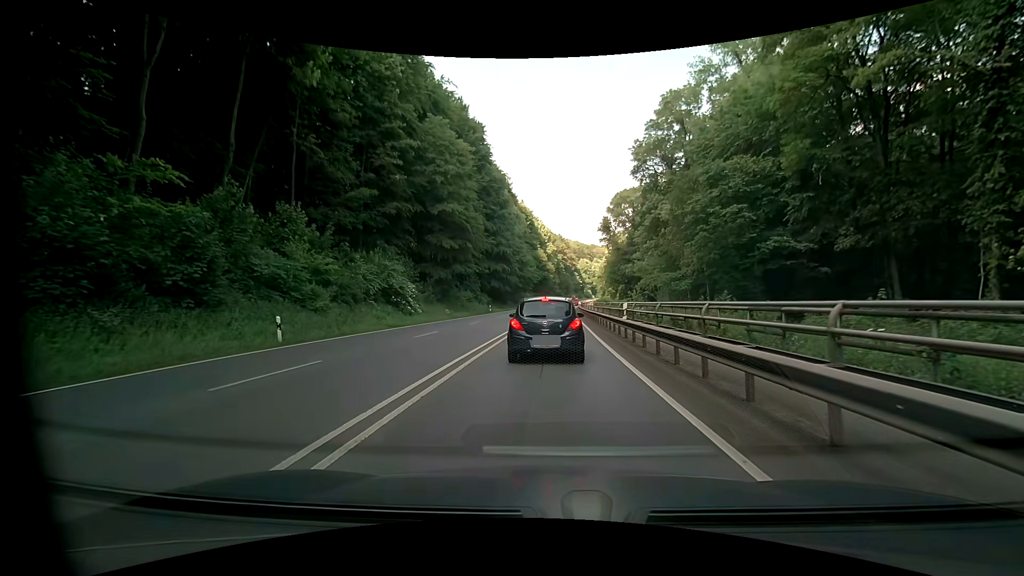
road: primary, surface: asphalt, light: Day
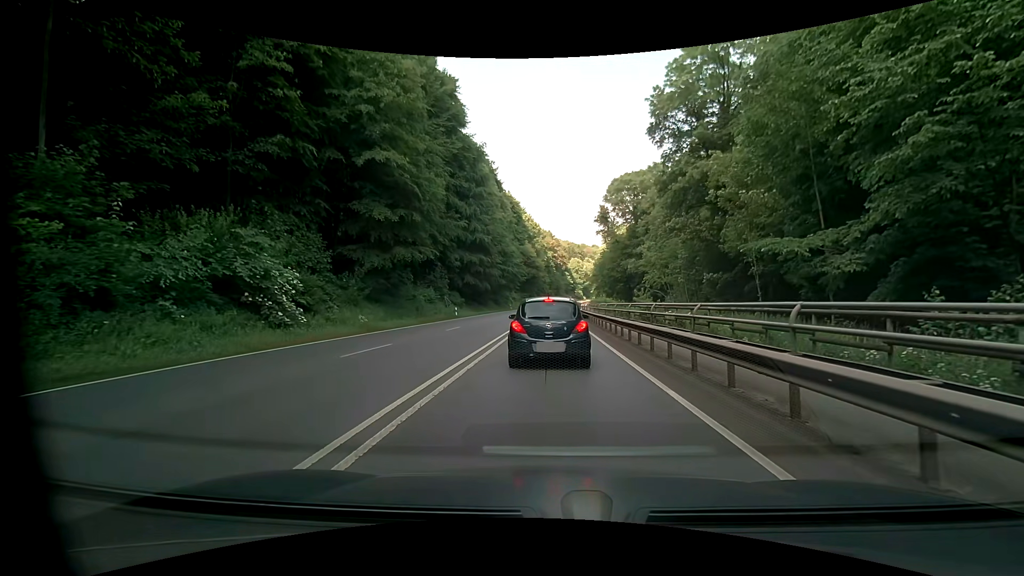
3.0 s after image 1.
(+0.4, +18.8) m; +1°
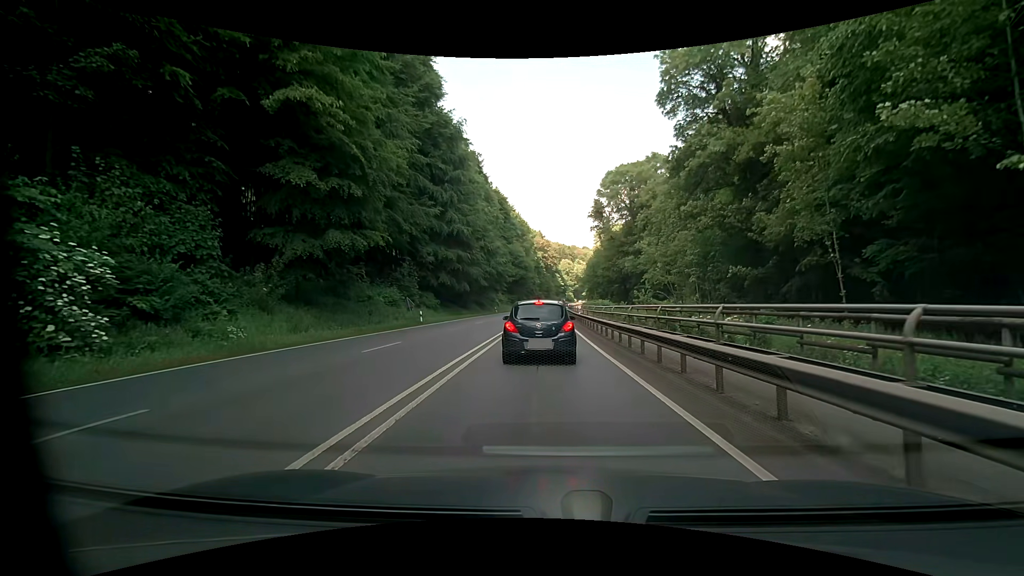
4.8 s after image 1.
(+0.4, +10.1) m; +2°
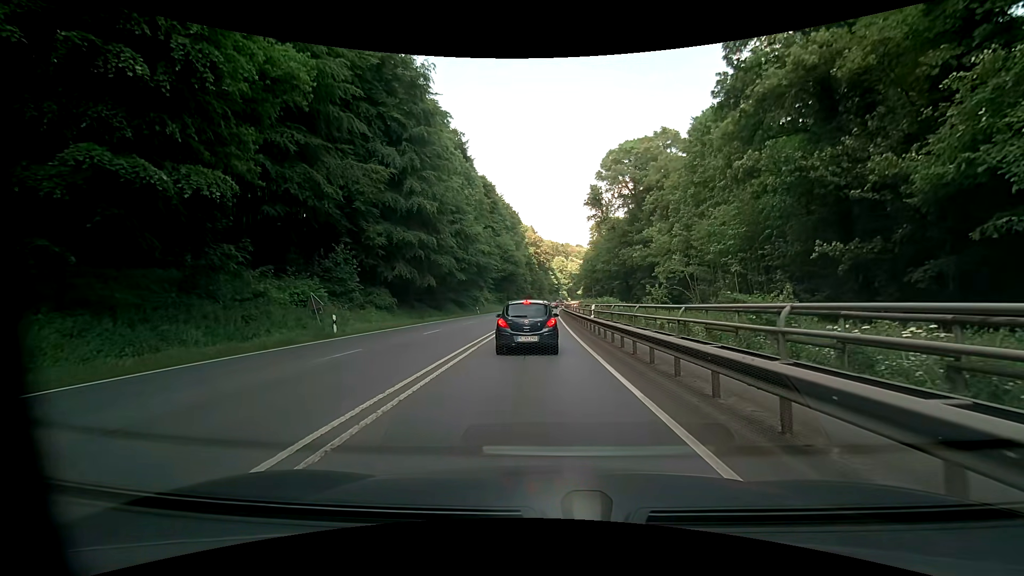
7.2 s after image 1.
(+0.2, +14.9) m; 0°
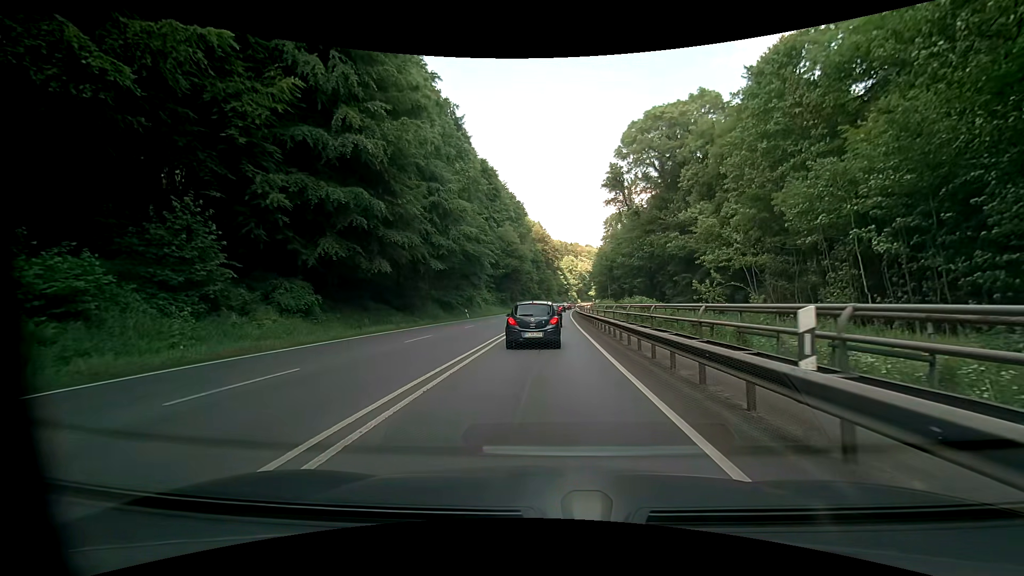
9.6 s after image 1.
(+0.3, +17.0) m; +1°
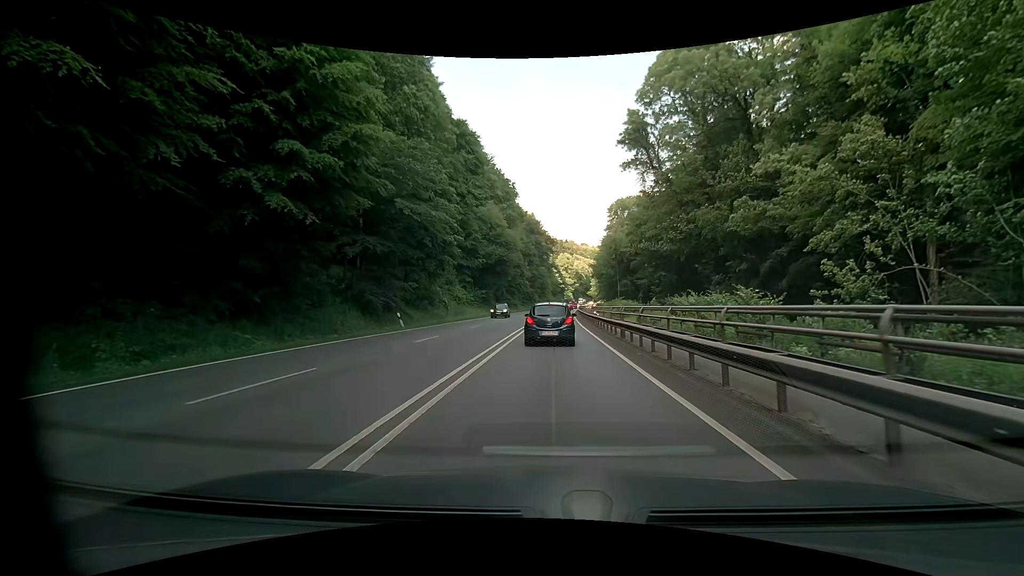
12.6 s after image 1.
(-0.3, +24.2) m; -1°
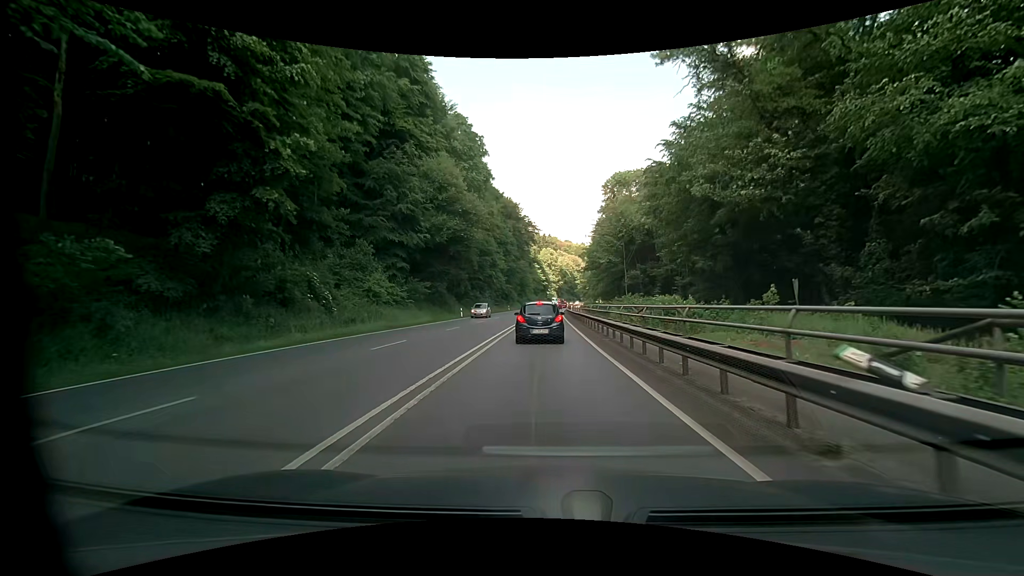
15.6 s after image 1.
(+0.8, +27.5) m; +3°
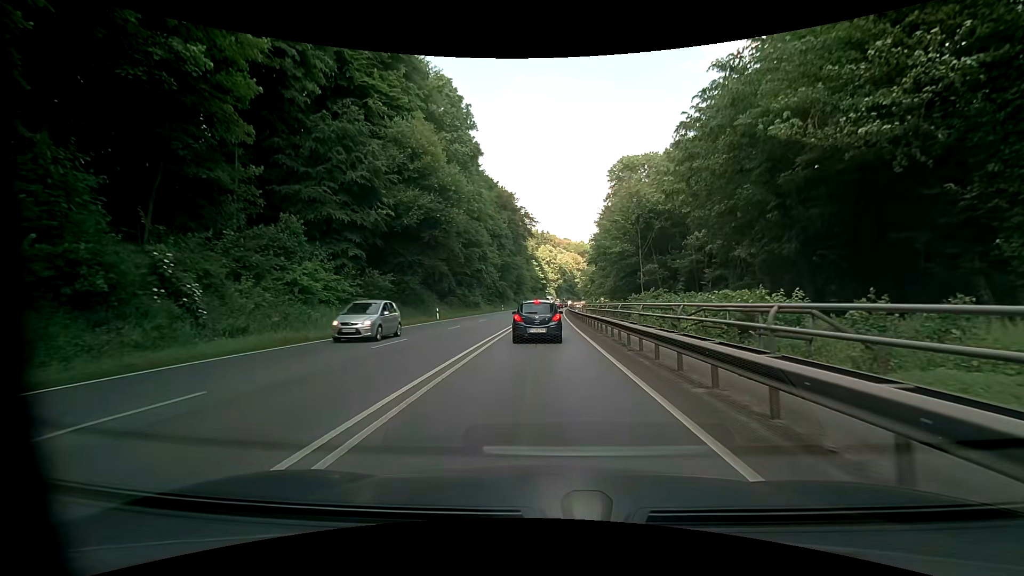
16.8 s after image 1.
(-0.1, +11.7) m; 0°
(0, +10) (0, +20) (0, +30) (0, +40) (0, +50) (0, +60) (+1, +70) (+1, +80) (+2, +90) (+2, +100) m
